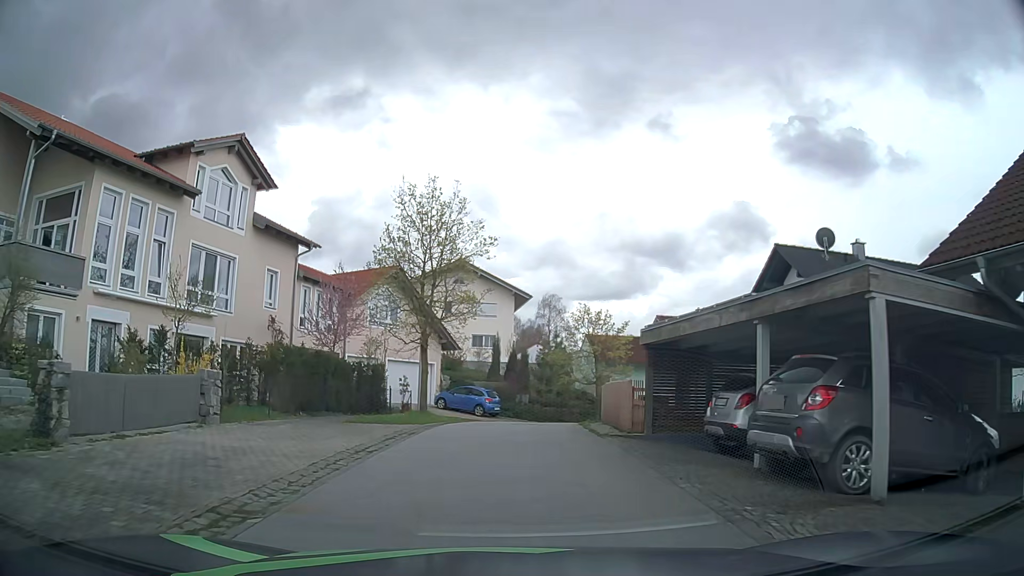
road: residential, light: Day
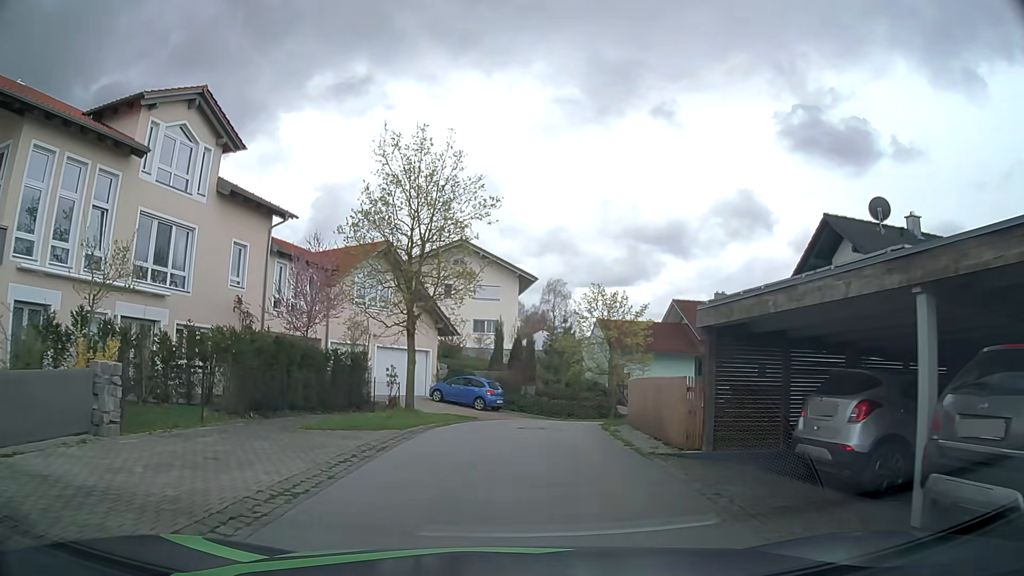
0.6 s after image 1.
(0.0, +4.2) m; 0°
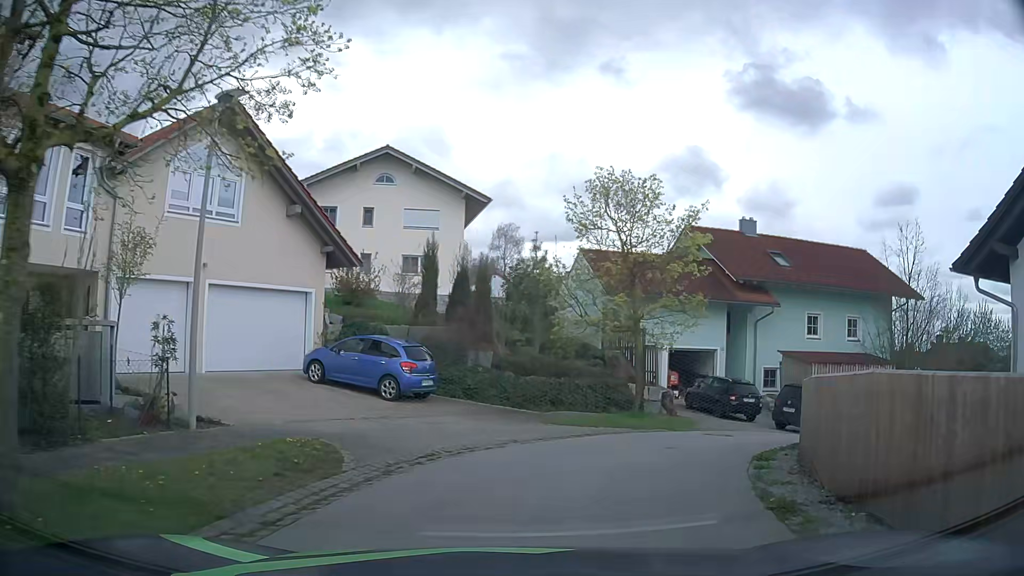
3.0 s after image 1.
(+0.2, +15.1) m; +4°
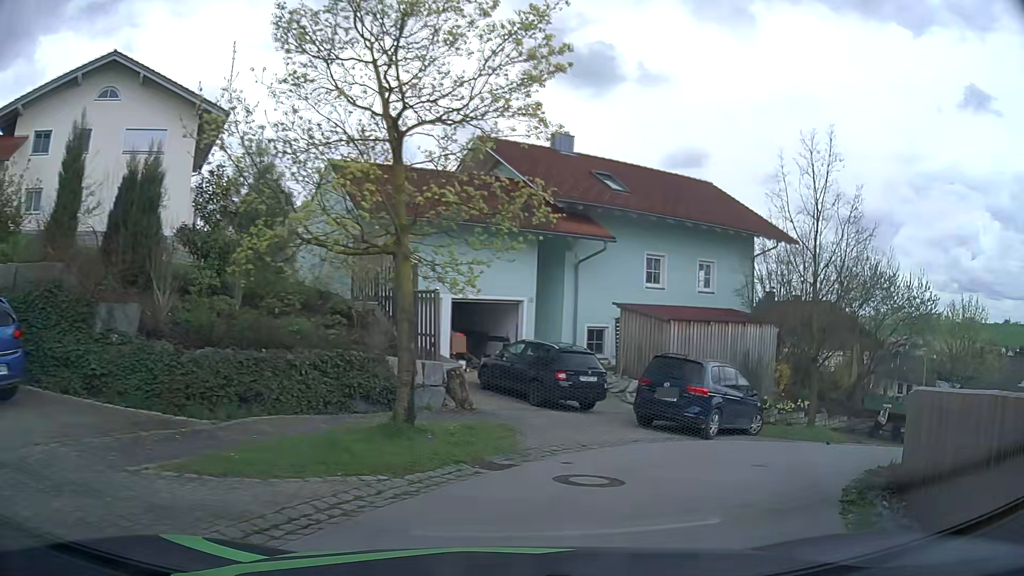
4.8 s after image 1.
(+1.3, +9.3) m; +18°
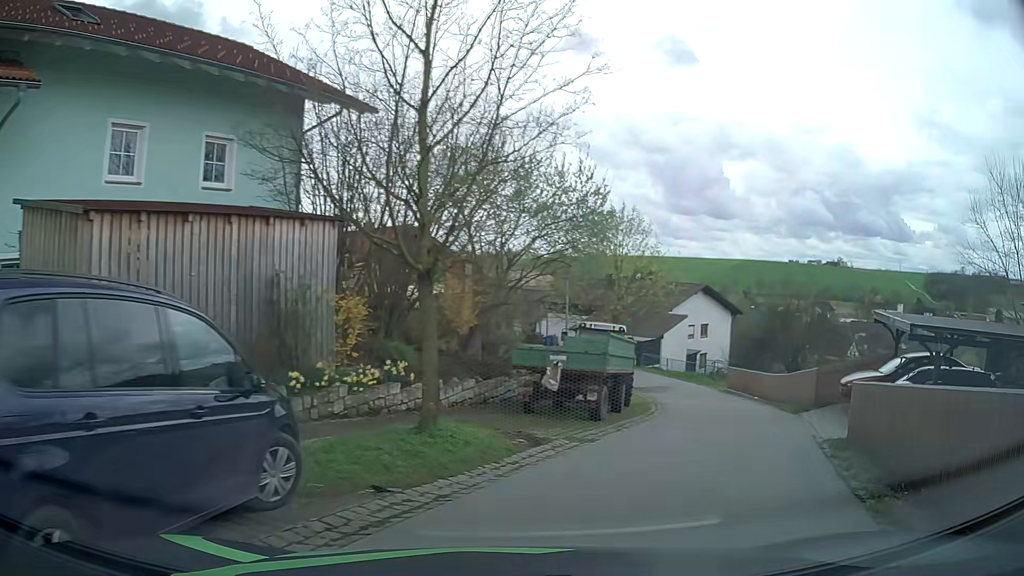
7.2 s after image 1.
(+3.7, +10.7) m; +39°
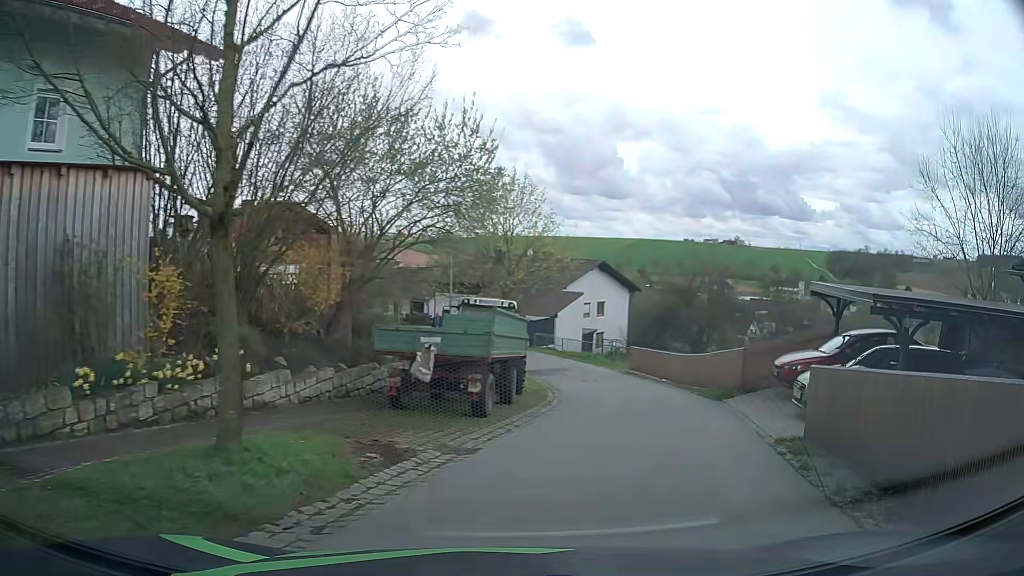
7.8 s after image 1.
(+0.2, +2.9) m; +9°
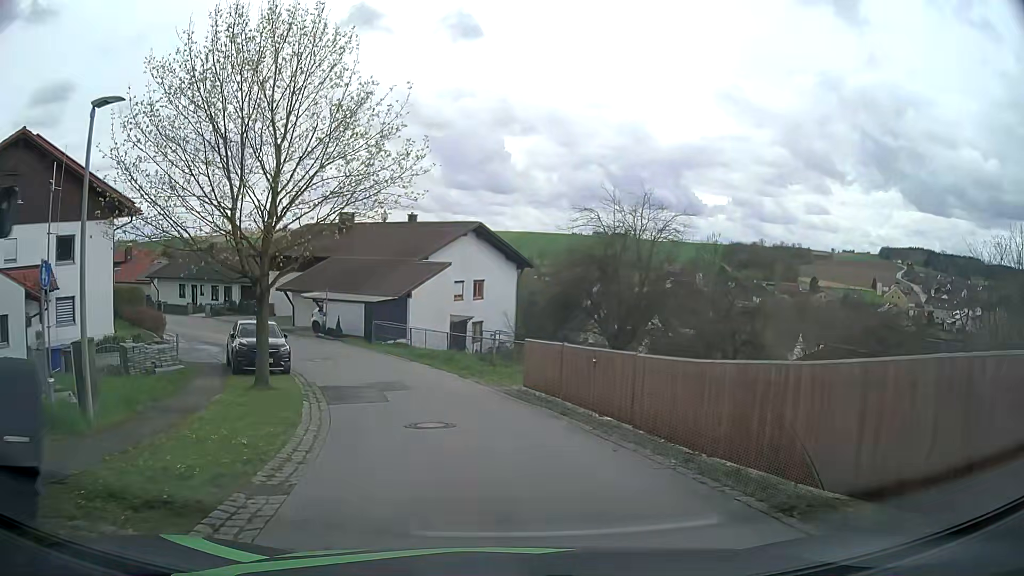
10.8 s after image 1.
(+2.4, +16.3) m; +9°
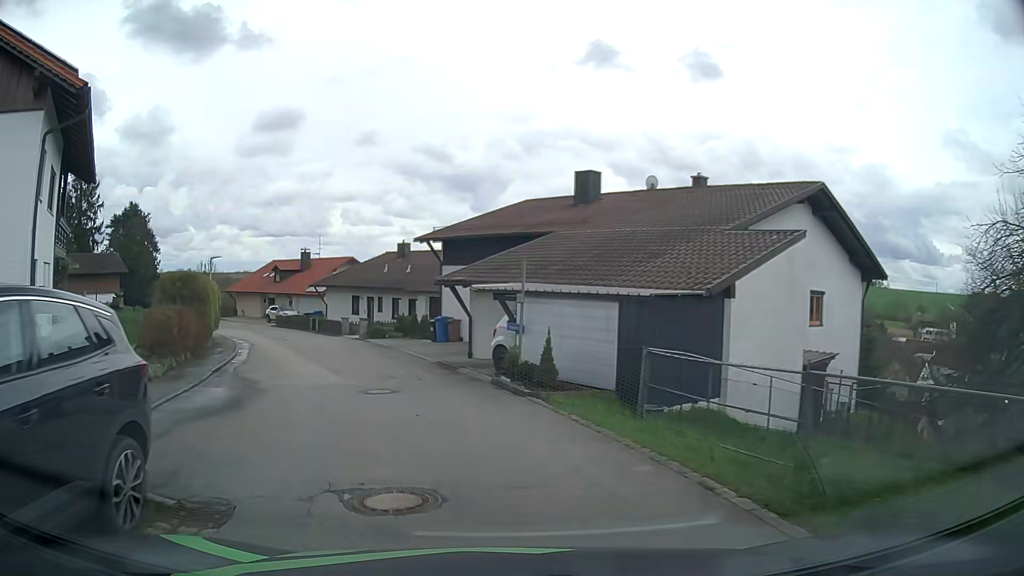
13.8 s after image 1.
(-3.7, +19.9) m; -21°
